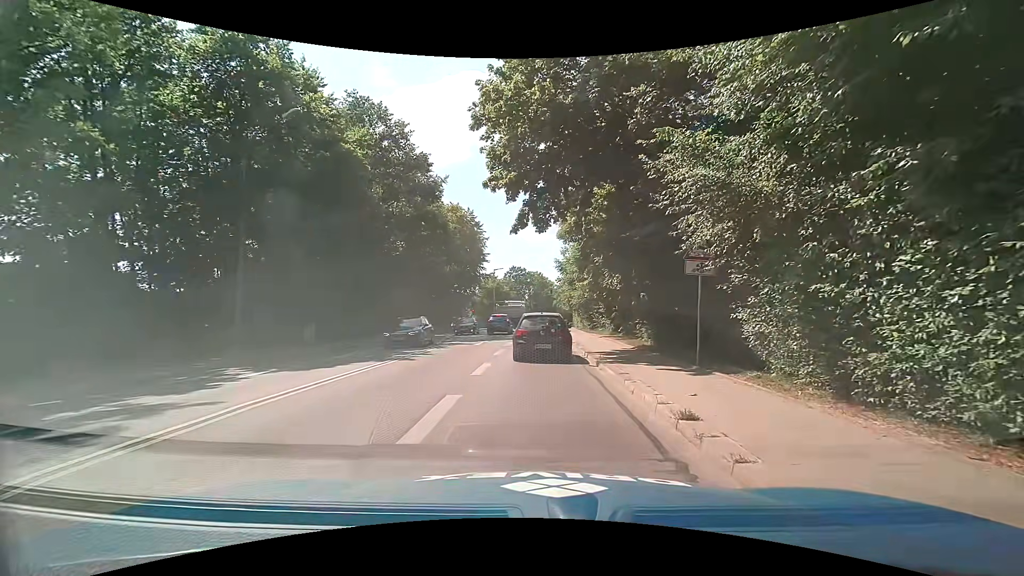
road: secondary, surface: asphalt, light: Day
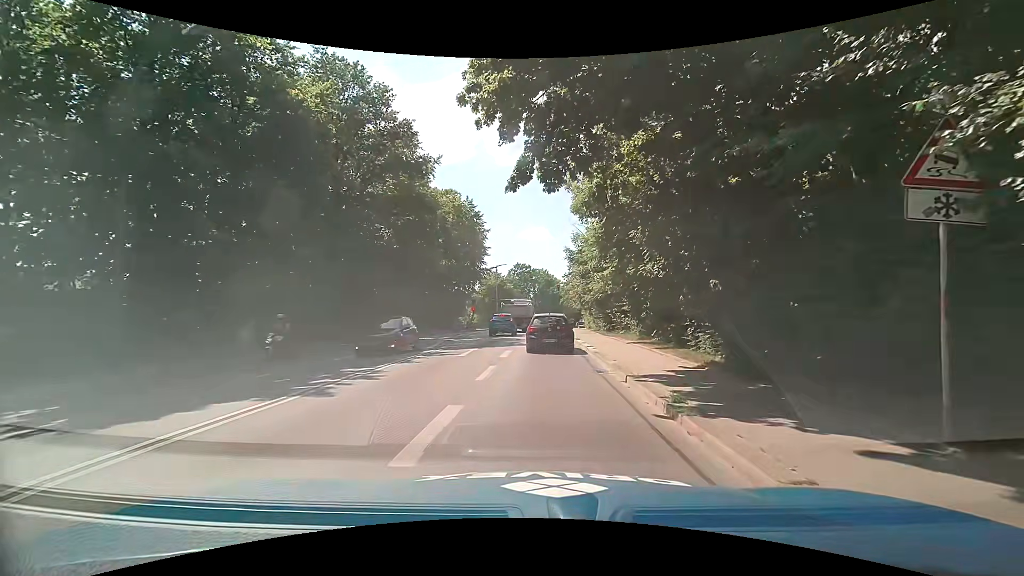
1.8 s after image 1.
(+0.1, +6.9) m; -1°
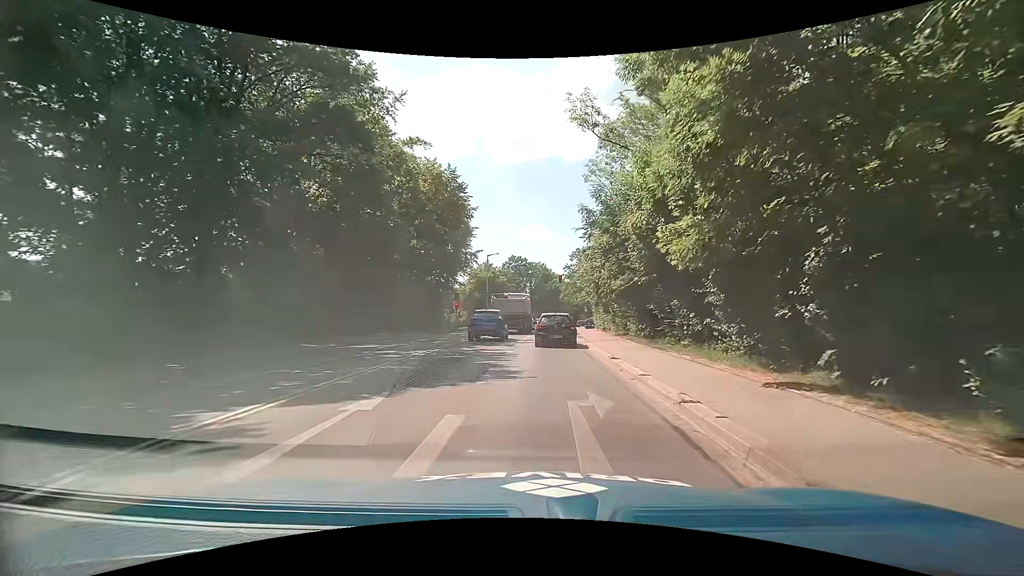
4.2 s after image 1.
(+0.1, +13.3) m; +1°
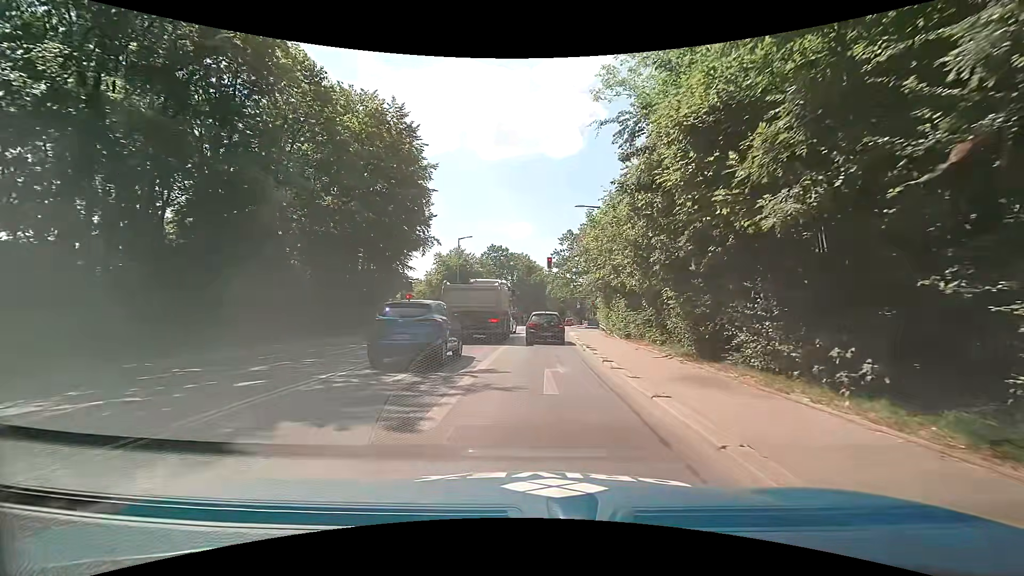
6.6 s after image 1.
(+0.4, +15.8) m; +3°
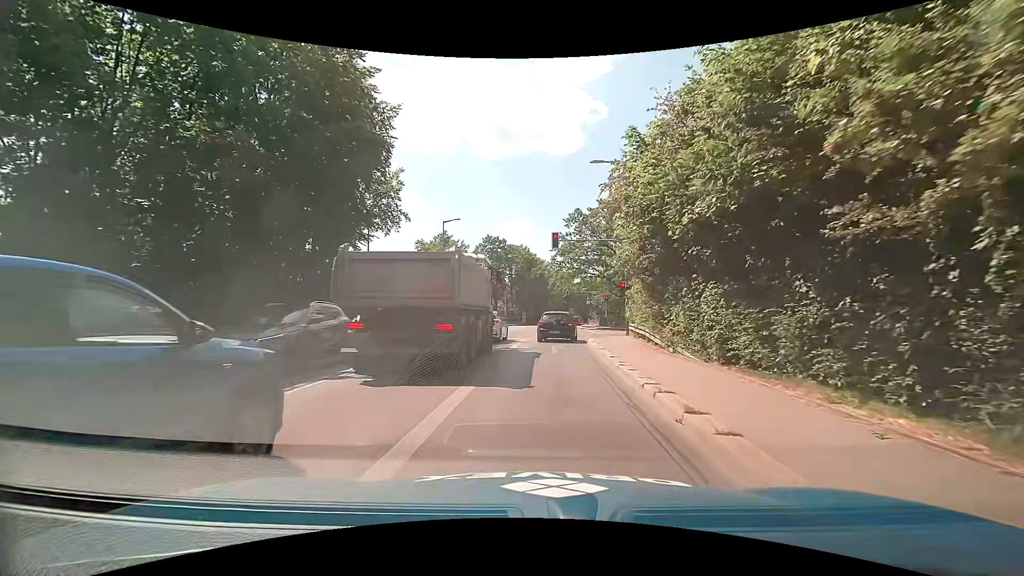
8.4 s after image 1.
(-0.1, +11.9) m; -2°
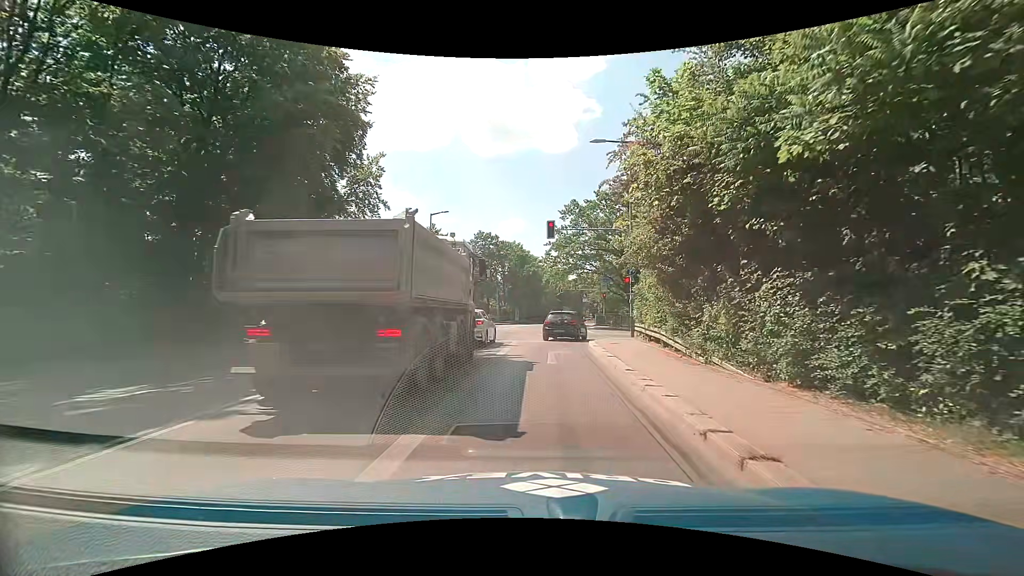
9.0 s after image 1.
(0.0, +3.4) m; +1°
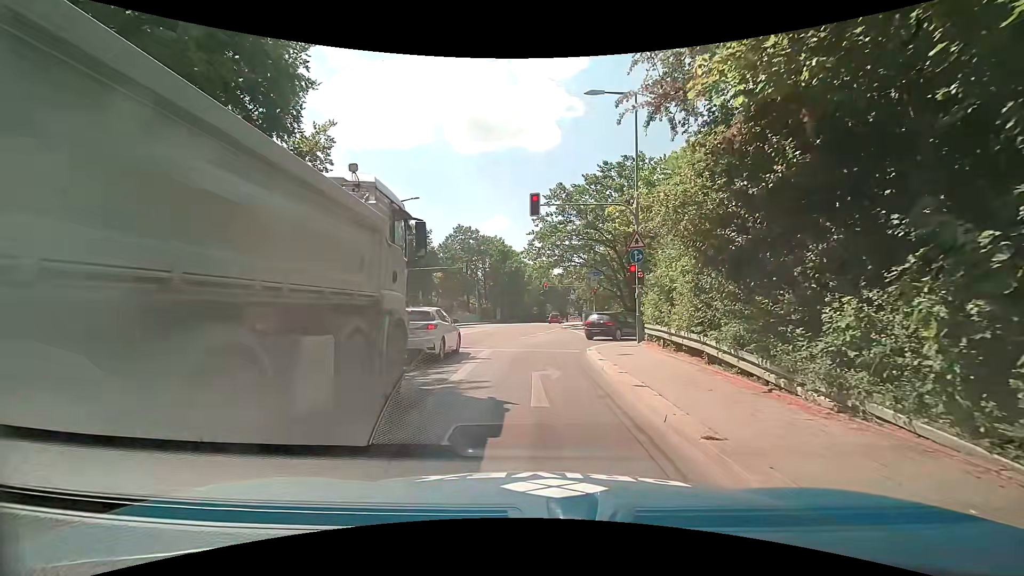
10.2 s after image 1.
(+0.2, +5.8) m; +3°
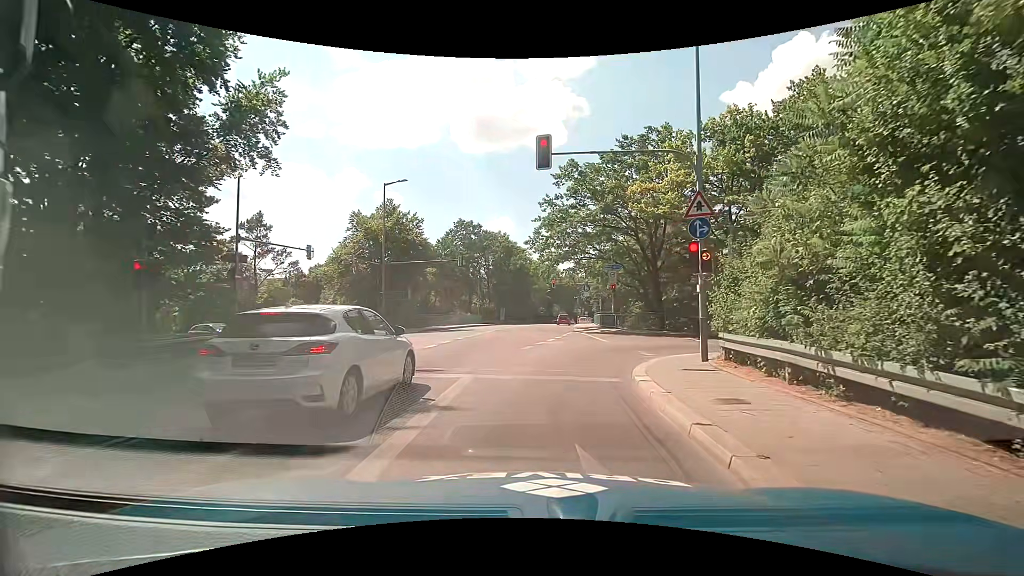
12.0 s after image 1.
(0.0, +6.9) m; -1°
